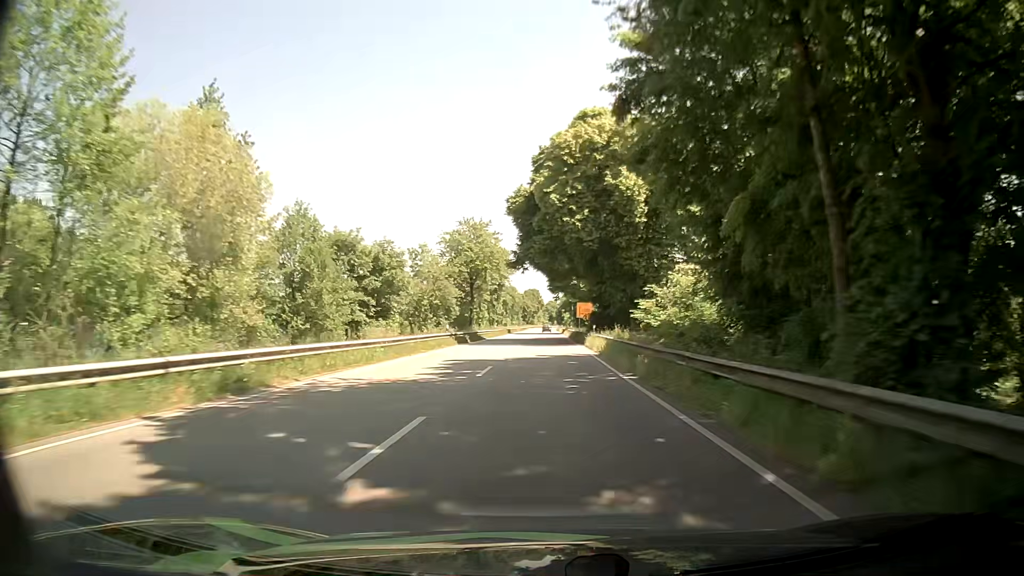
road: primary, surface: asphalt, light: Day
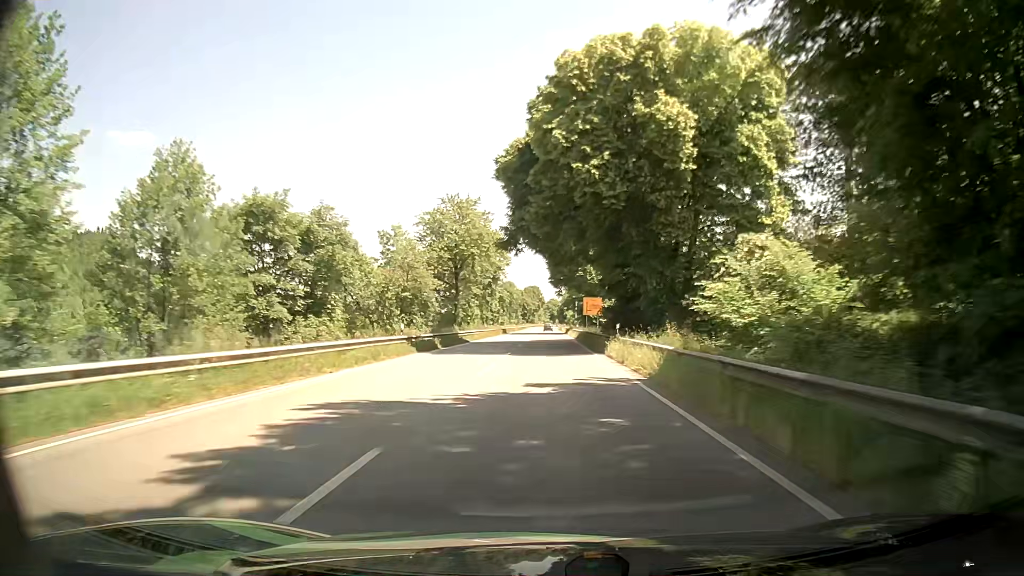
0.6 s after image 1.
(+0.1, +14.6) m; +1°
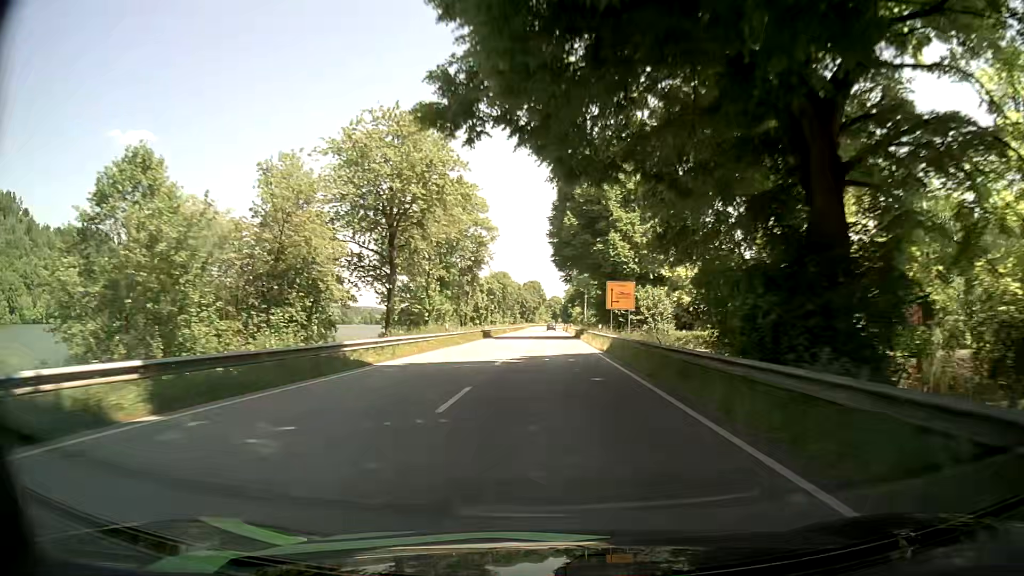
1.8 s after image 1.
(-0.3, +28.9) m; -1°
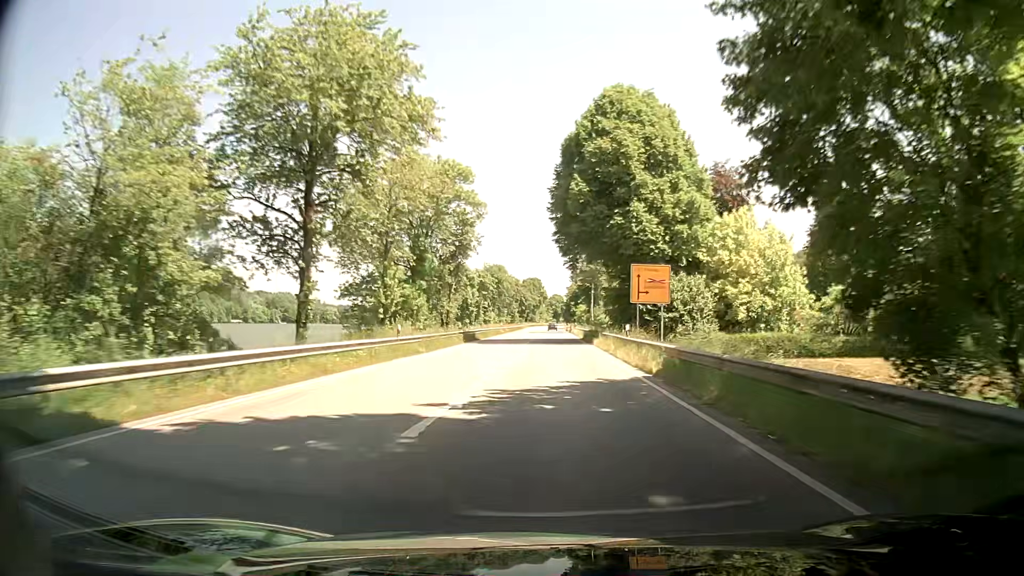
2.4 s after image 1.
(0.0, +14.2) m; 0°
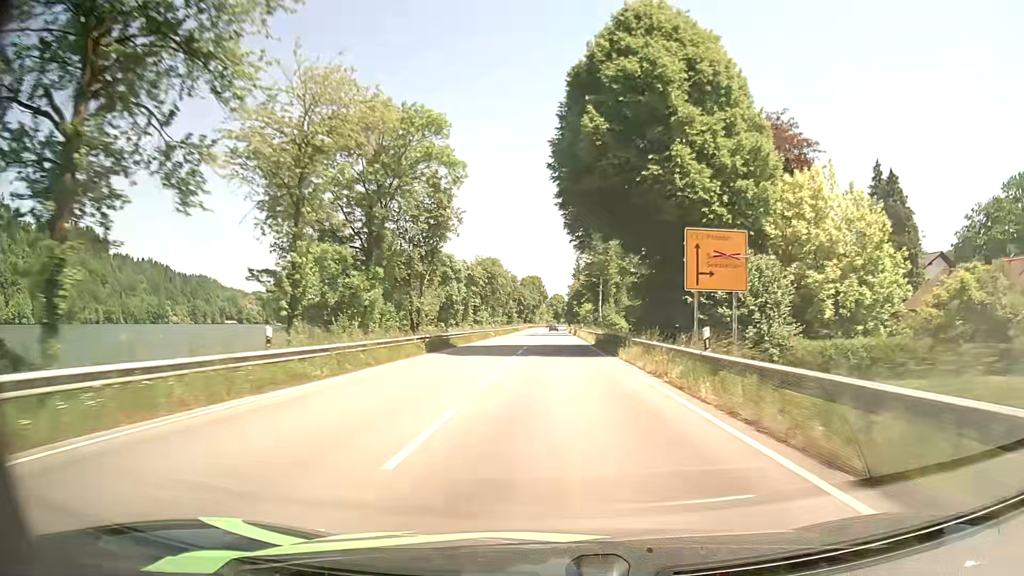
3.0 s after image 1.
(0.0, +14.1) m; 0°
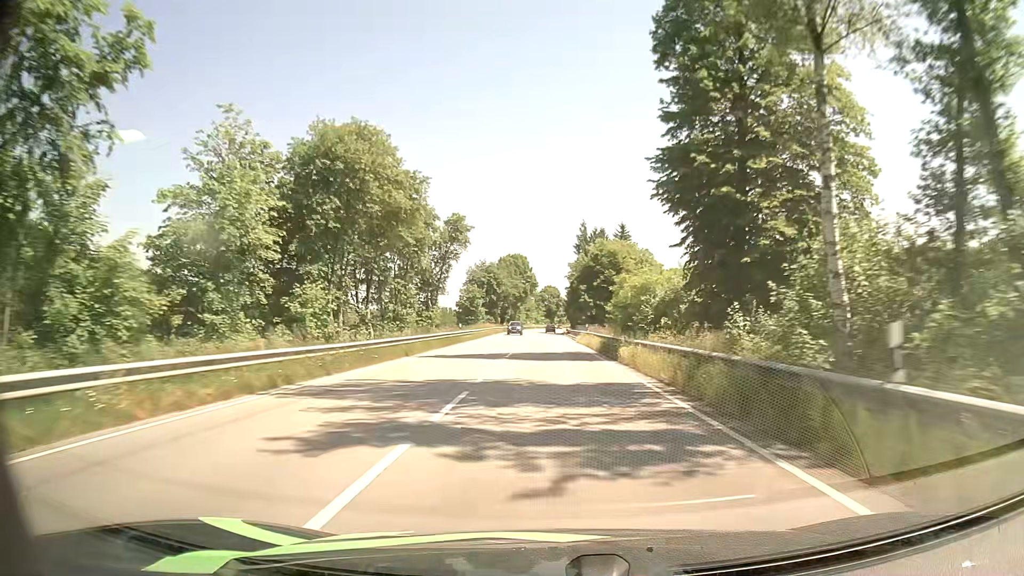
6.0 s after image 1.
(+0.6, +68.9) m; +1°
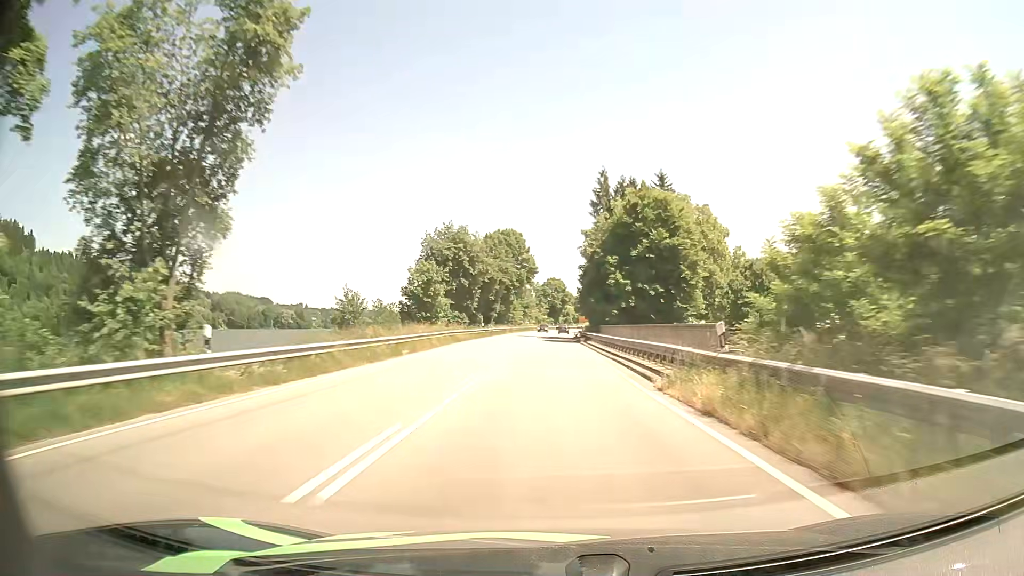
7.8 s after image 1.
(0.0, +40.5) m; 0°
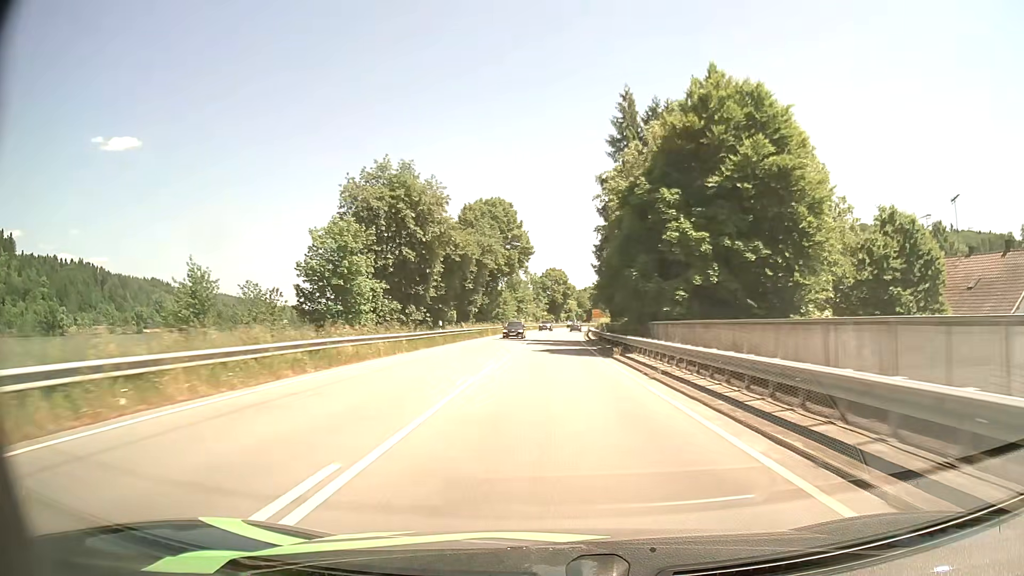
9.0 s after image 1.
(-0.1, +26.8) m; 0°
(0, +10) (0, +20) (0, +30) (0, +40) (0, +50) (+1, +60) (+1, +70) (+2, +80) (+3, +90) (+4, +100) m
